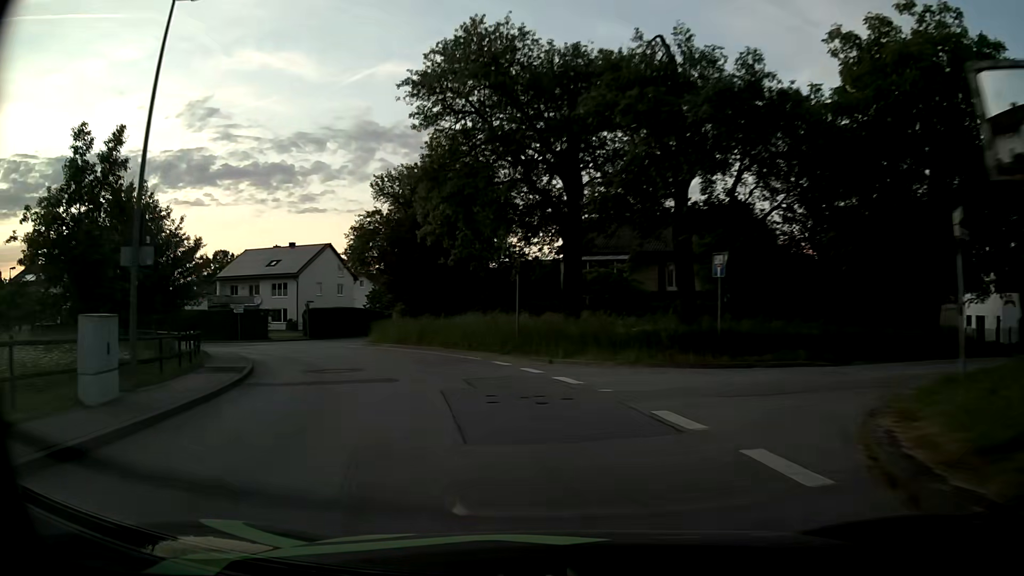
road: unclassified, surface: asphalt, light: Day
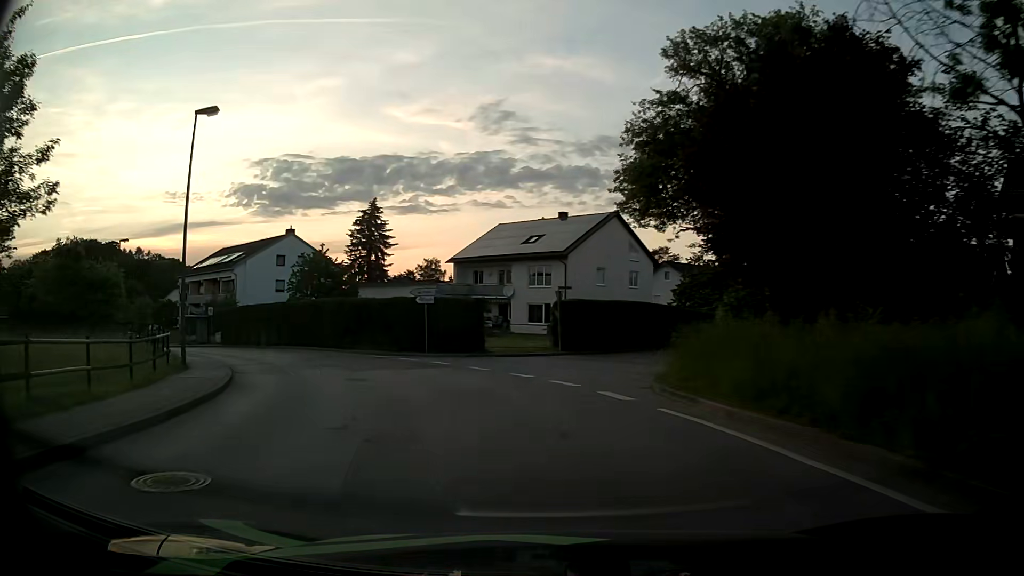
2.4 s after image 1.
(-5.1, +22.9) m; -28°
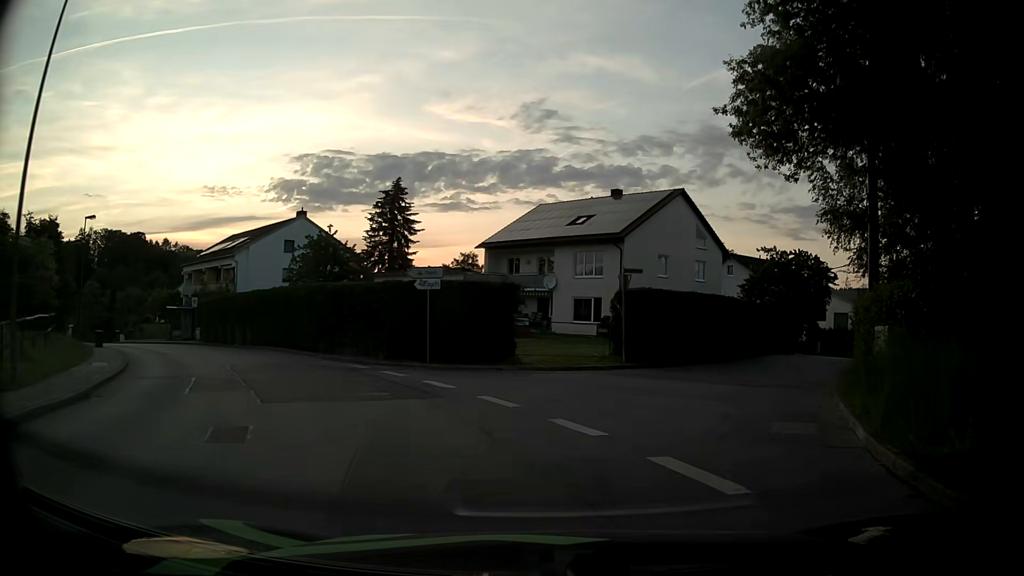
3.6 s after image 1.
(-0.3, +9.2) m; -2°
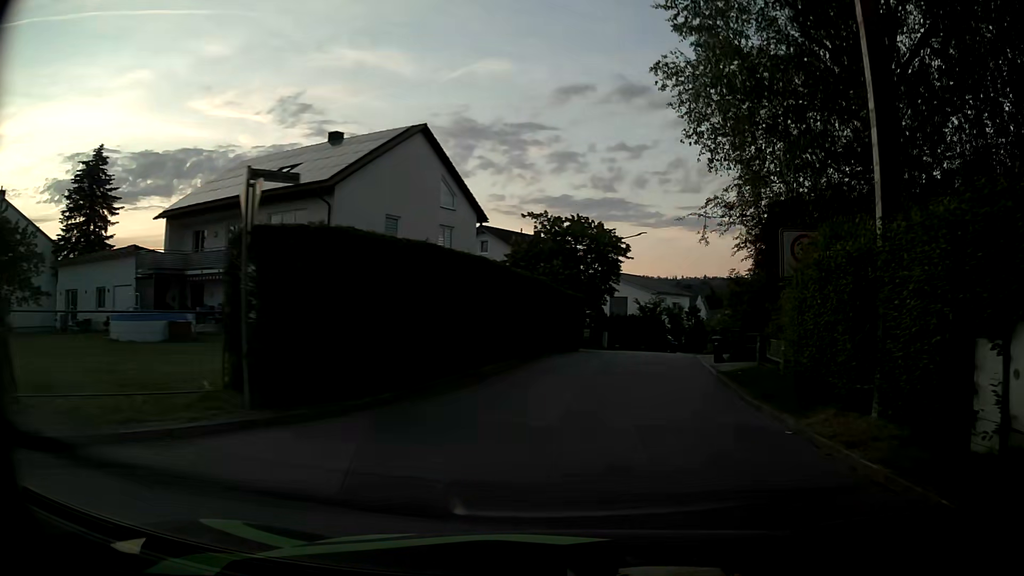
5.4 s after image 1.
(+2.4, +12.9) m; +22°
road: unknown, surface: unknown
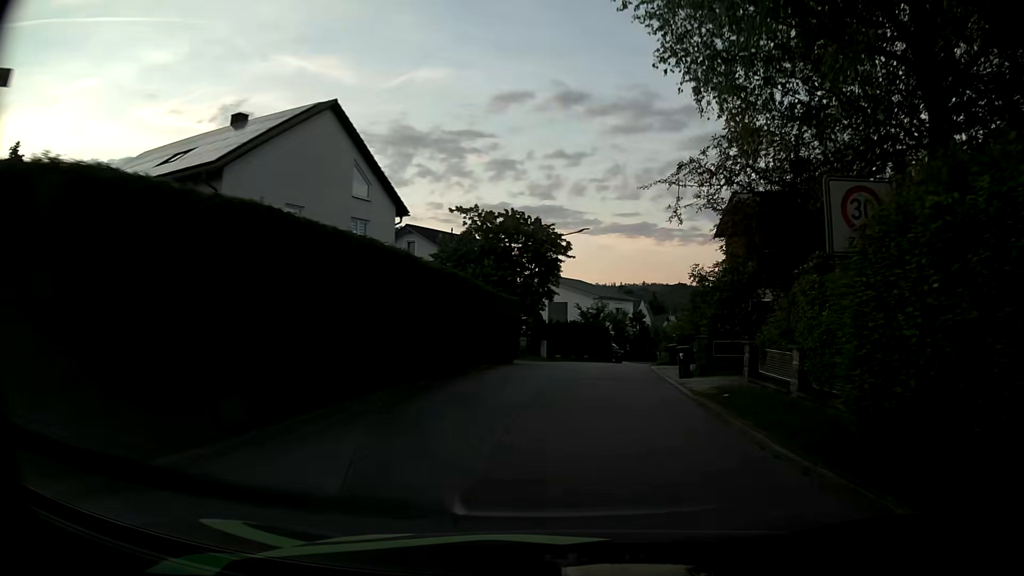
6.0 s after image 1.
(+0.2, +4.8) m; +6°
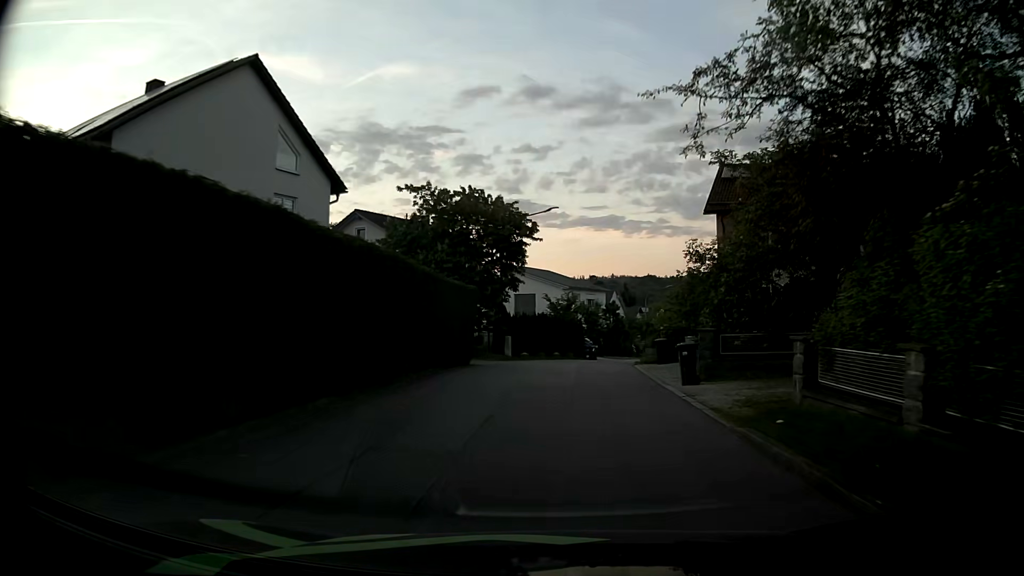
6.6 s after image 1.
(+0.1, +4.9) m; +2°
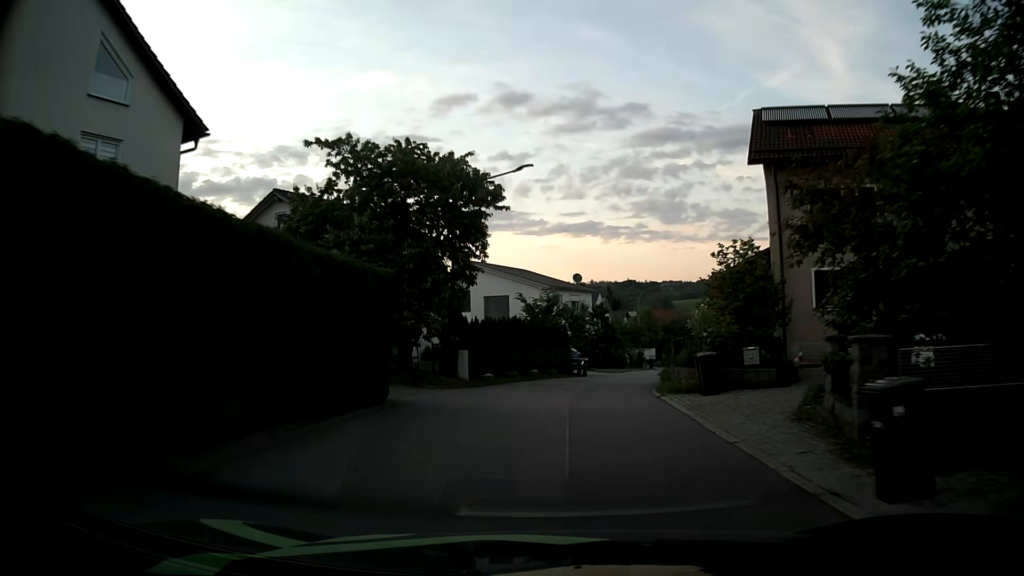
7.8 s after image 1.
(+0.1, +10.2) m; +1°
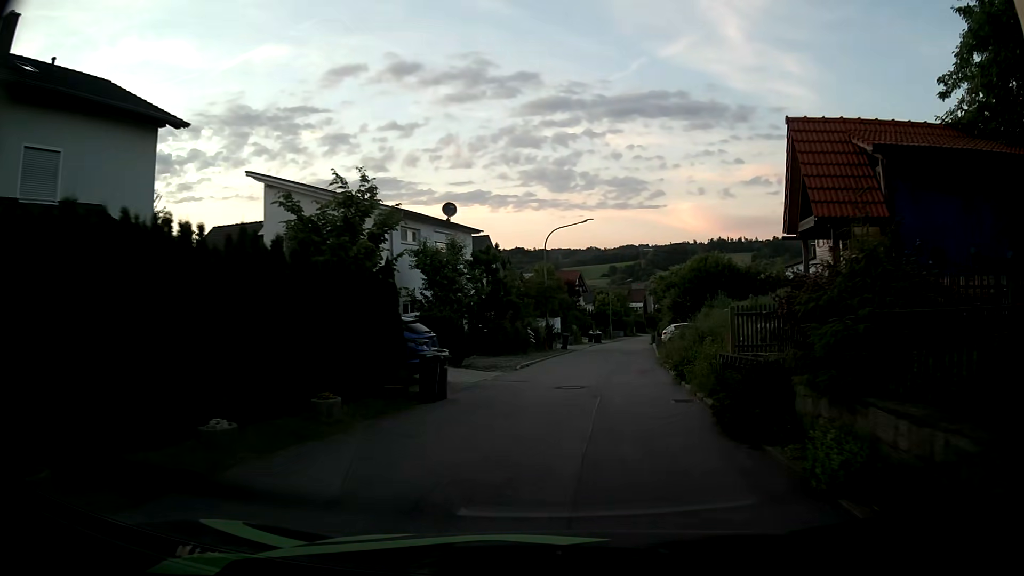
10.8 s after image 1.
(+1.6, +21.9) m; +9°
(+1, +10) (+2, +20) (+3, +30) (+5, +40) (+6, +50) (+8, +59) (+10, +69) (+12, +79) (+14, +89) (+17, +98) m
